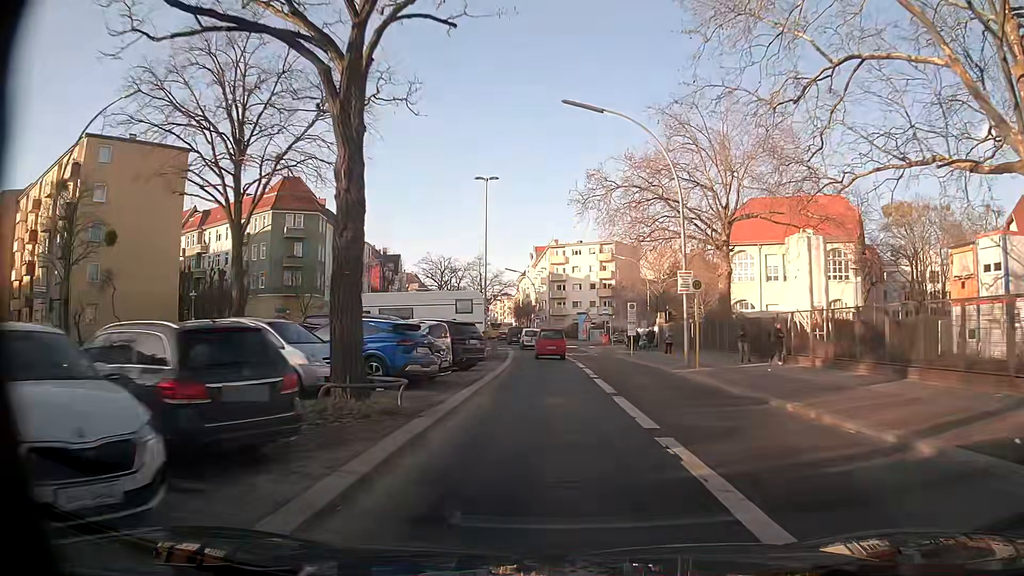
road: secondary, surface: asphalt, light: Day
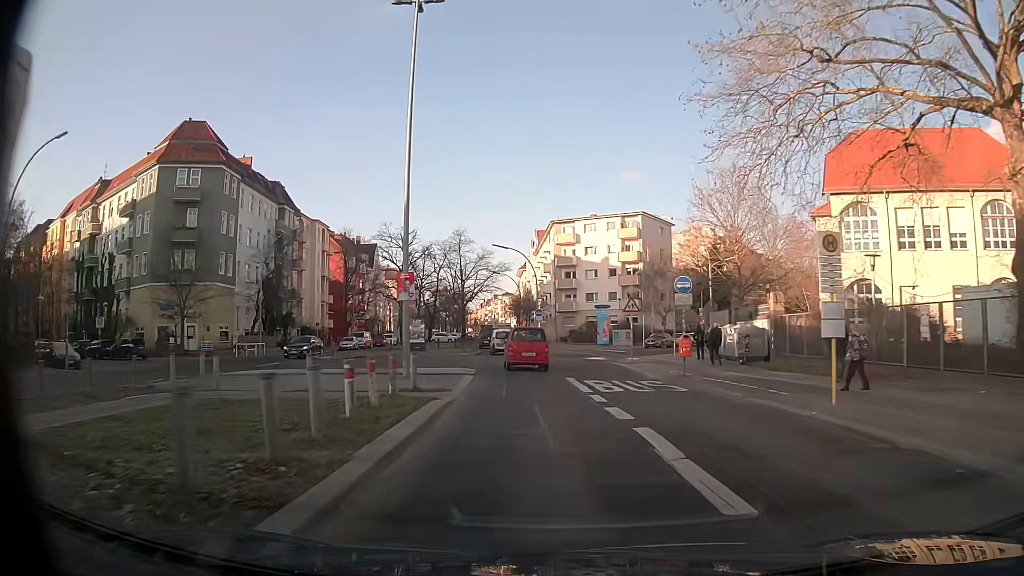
(+0.3, +28.8) m; 0°
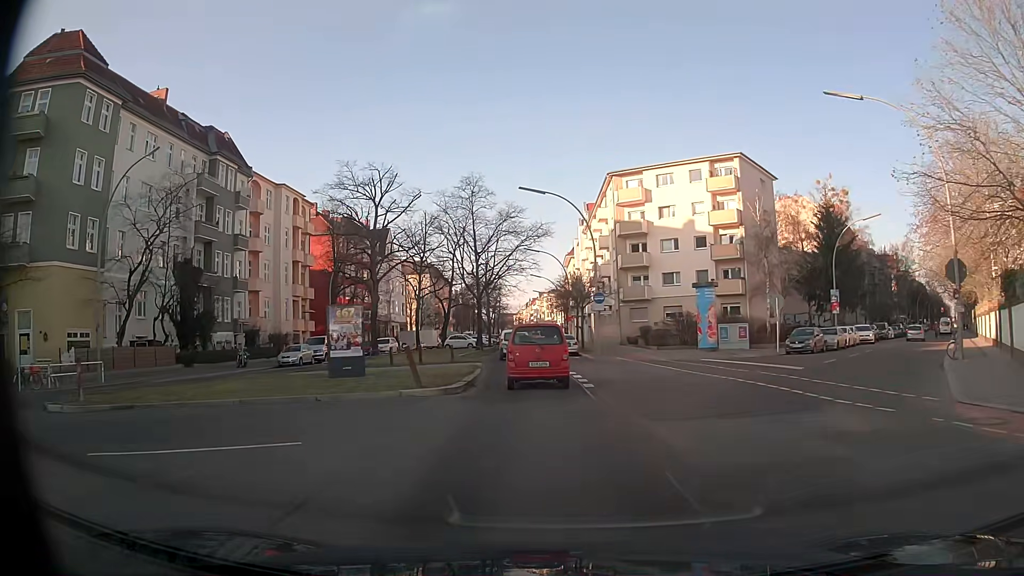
(-1.0, +27.6) m; -4°
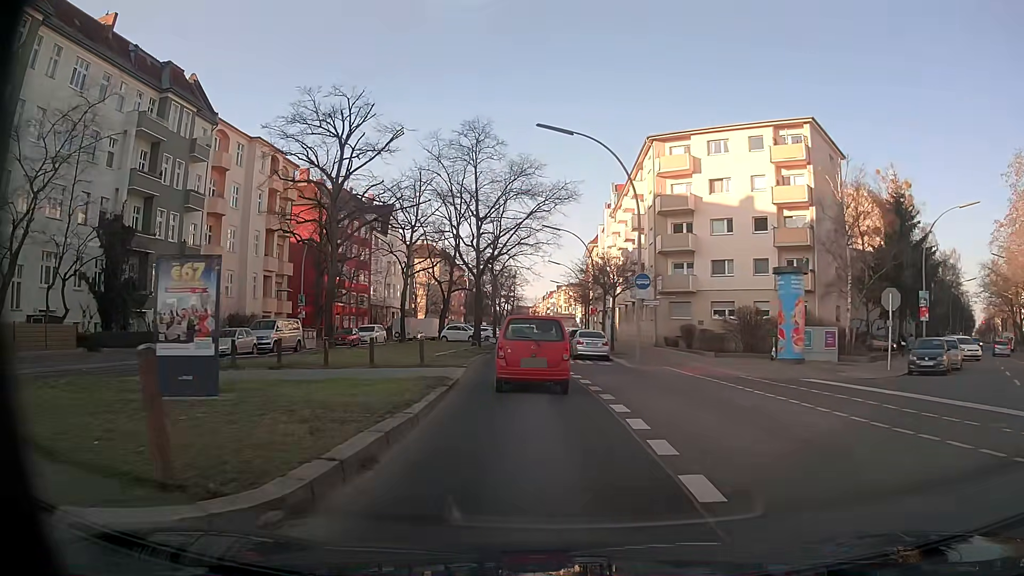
(-0.2, +11.9) m; -2°
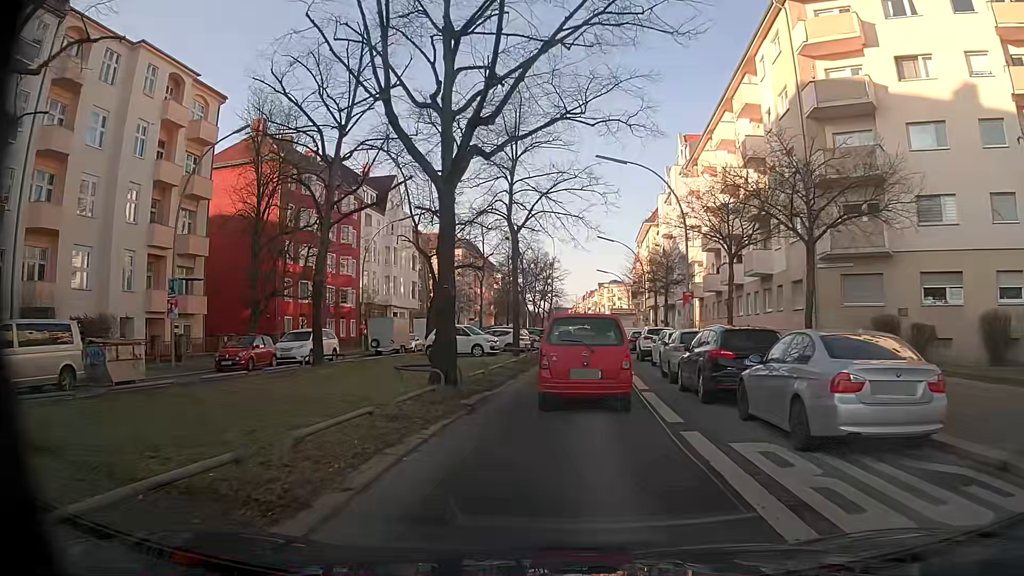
(-1.0, +24.5) m; -3°
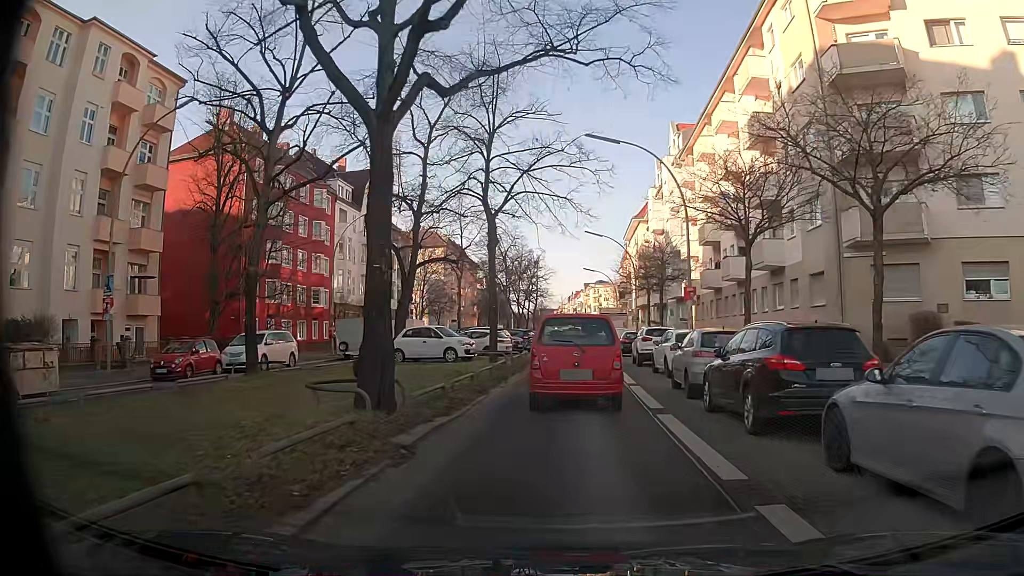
(+0.1, +4.1) m; +2°
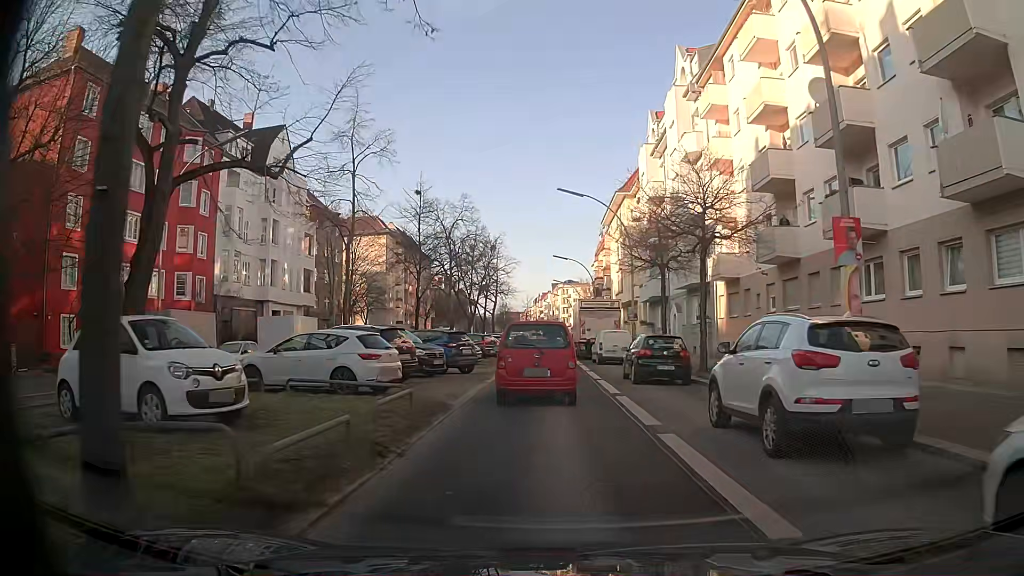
(+0.4, +19.8) m; +2°
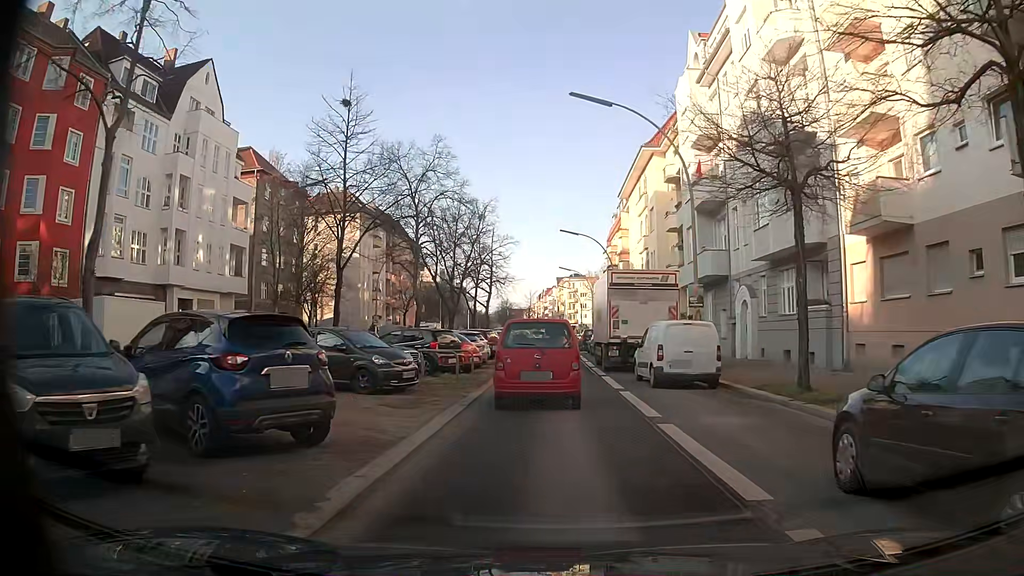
(+0.1, +16.8) m; +1°
